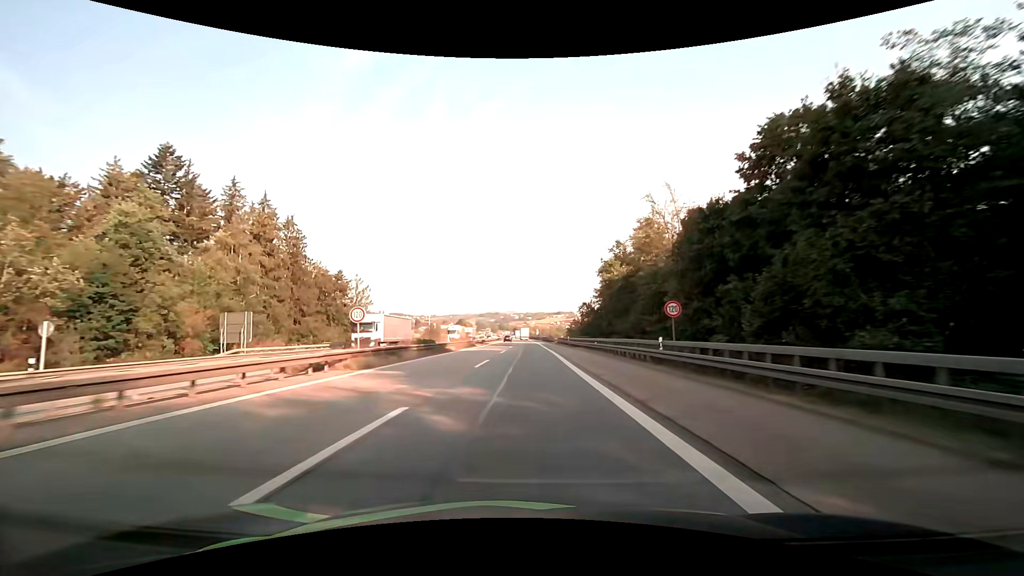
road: motorway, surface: asphalt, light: Day
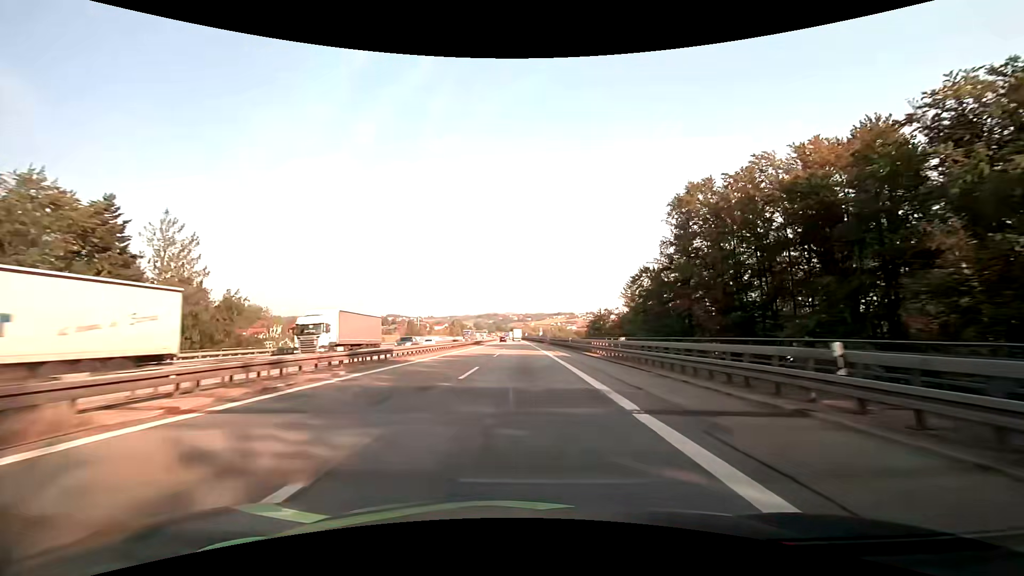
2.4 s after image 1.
(-0.1, +57.8) m; 0°
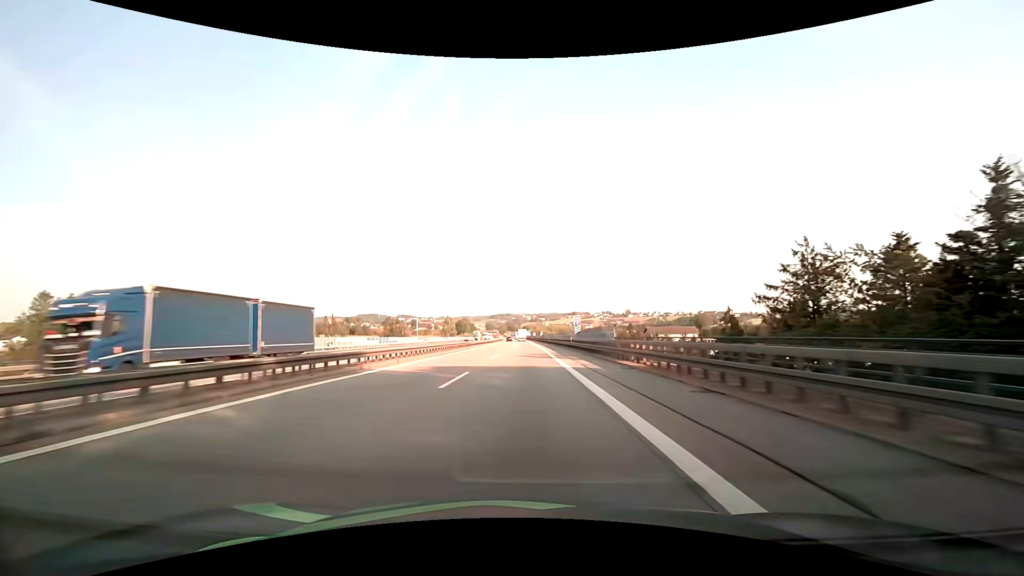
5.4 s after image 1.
(-0.7, +74.3) m; -1°
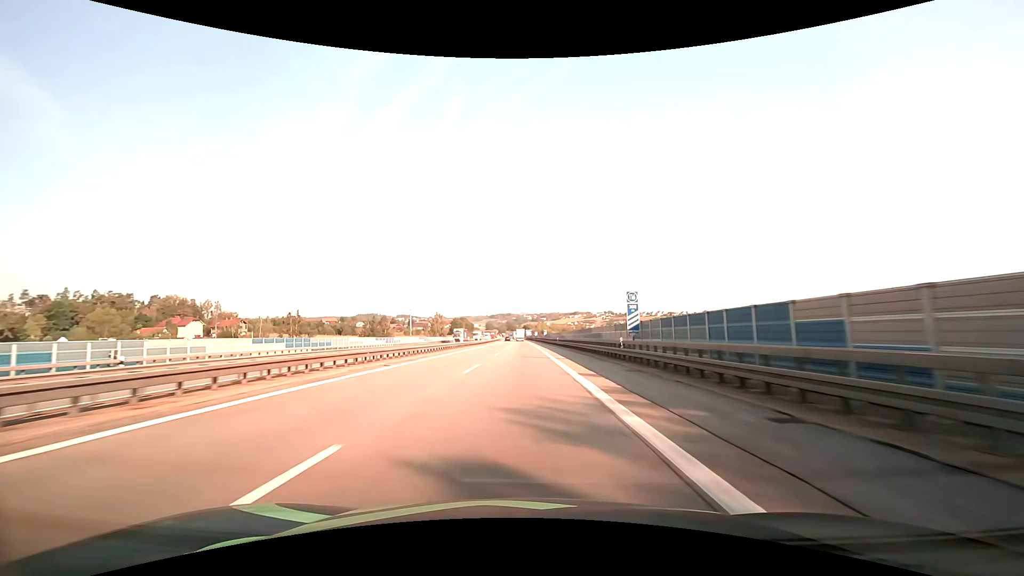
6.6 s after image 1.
(0.0, +30.5) m; 0°
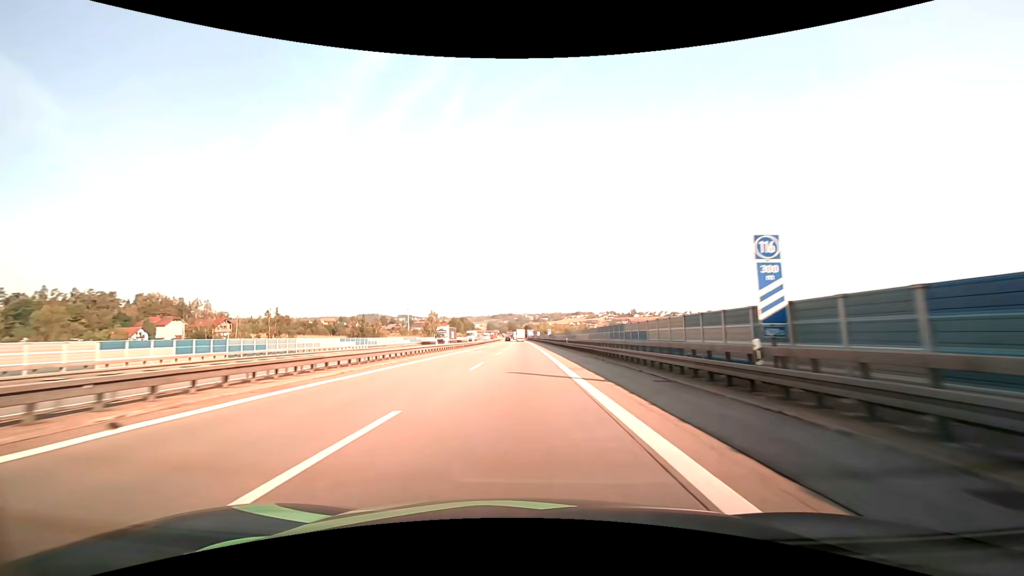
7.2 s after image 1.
(0.0, +15.3) m; 0°
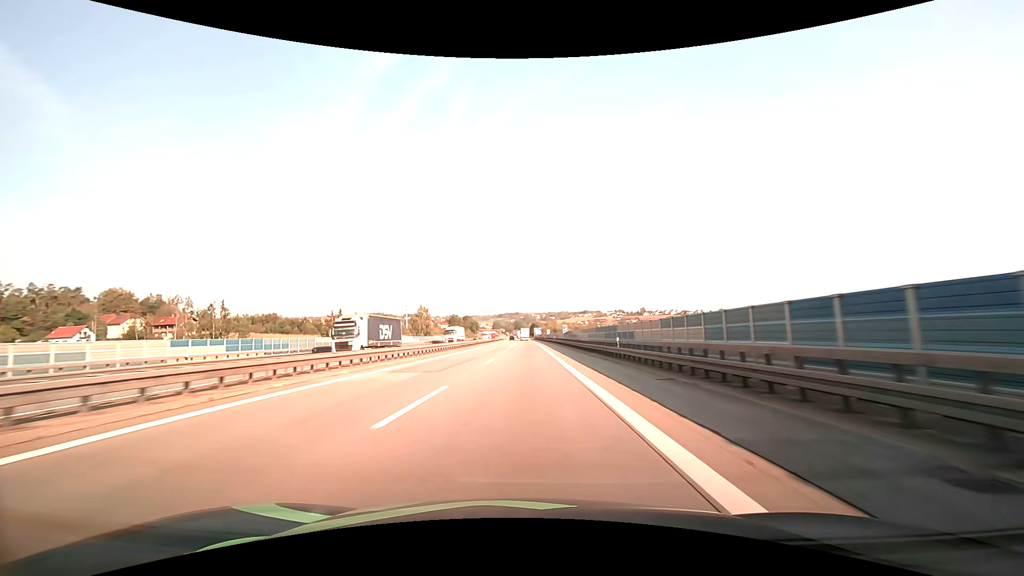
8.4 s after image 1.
(-0.2, +30.9) m; -1°
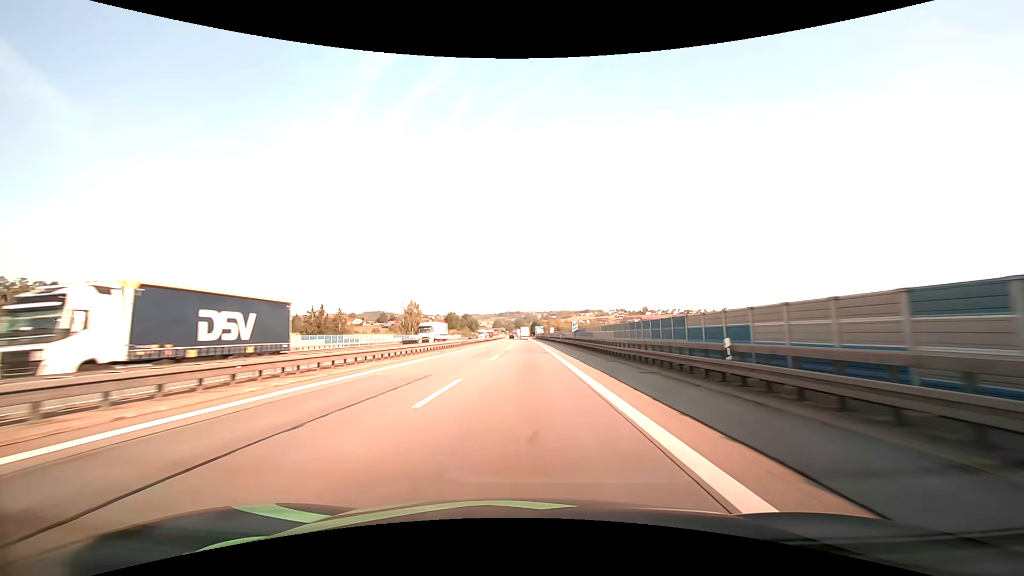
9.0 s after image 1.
(-0.1, +15.5) m; 0°
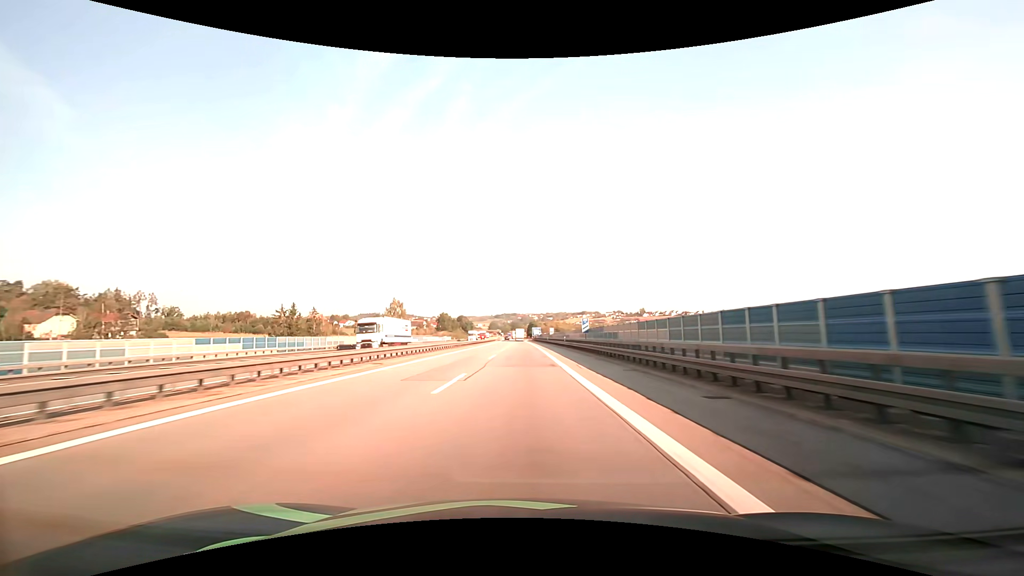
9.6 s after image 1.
(+0.1, +15.6) m; 0°
(0, +10) (0, +20) (0, +30) (0, +40) (0, +50) (0, +60) (-1, +70) (-1, +80) (-1, +90) (-1, +100) m
